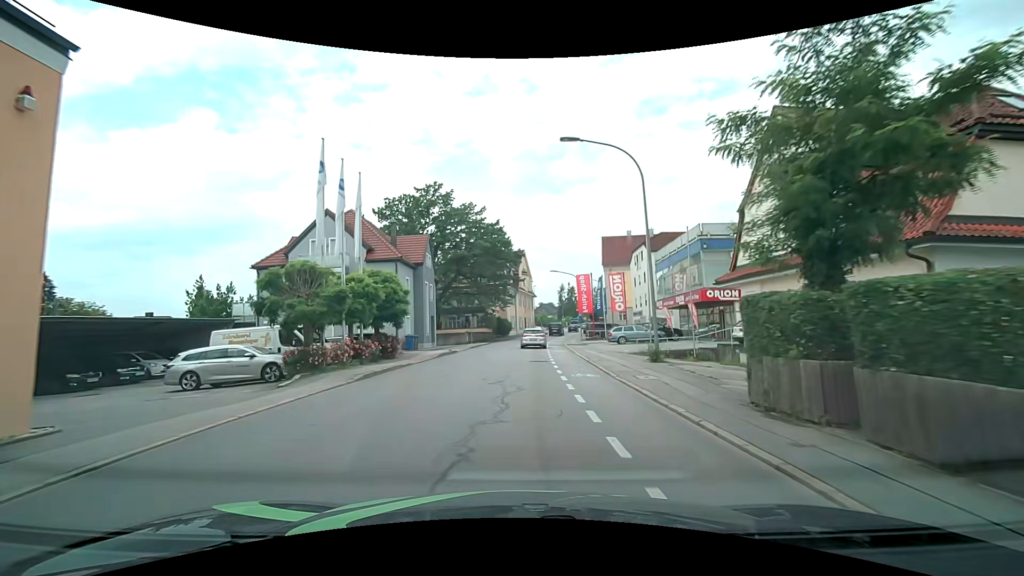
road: tertiary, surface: asphalt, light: Day
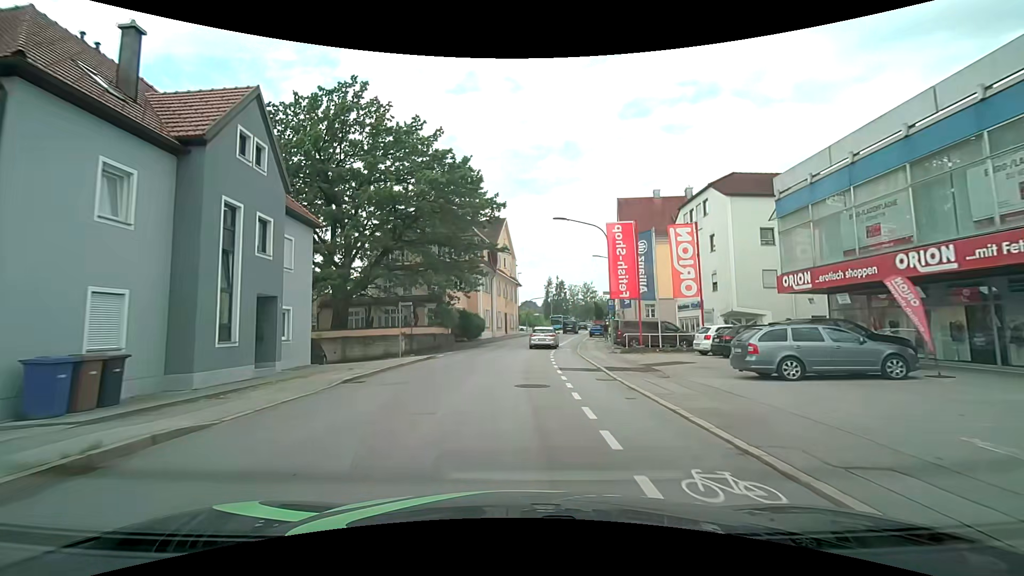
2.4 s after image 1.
(+0.7, +26.1) m; +3°
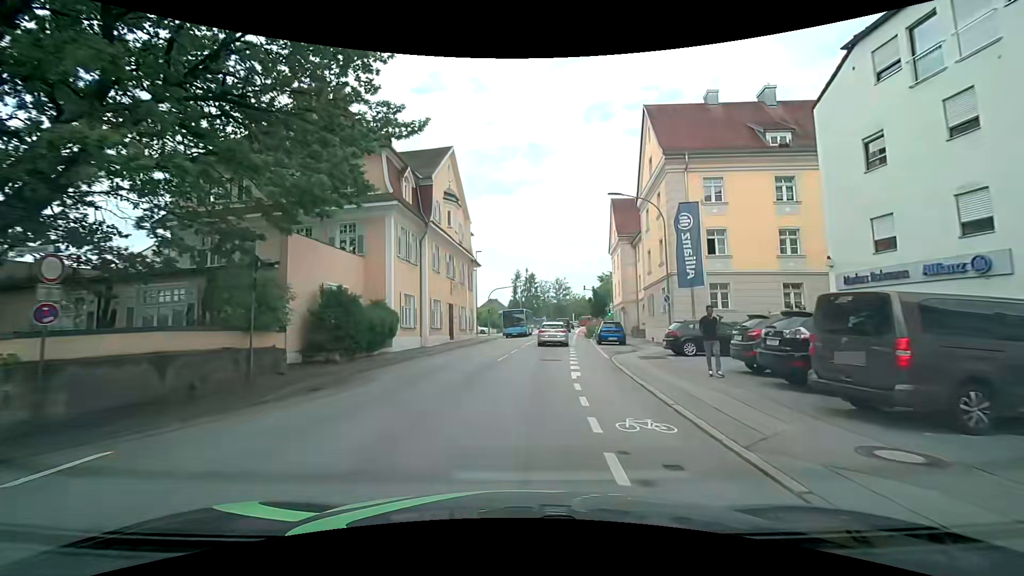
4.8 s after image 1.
(+0.7, +25.6) m; +4°
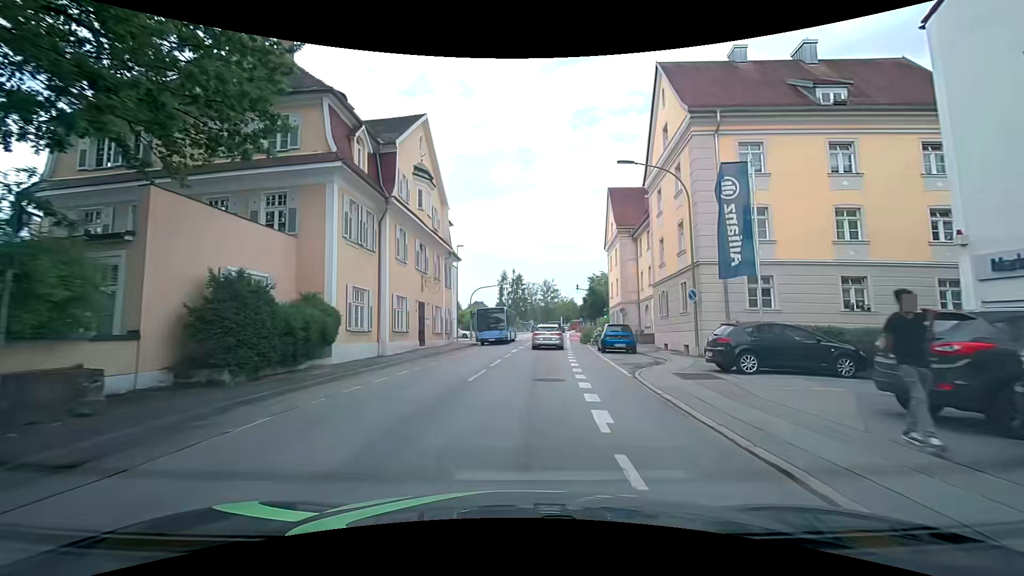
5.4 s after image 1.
(0.0, +6.3) m; +2°
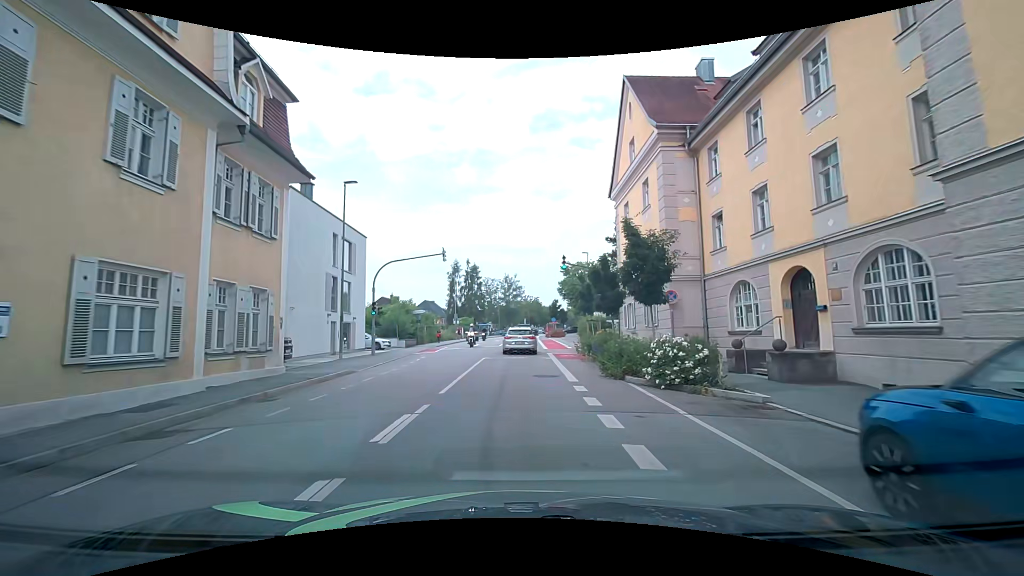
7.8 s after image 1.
(+0.8, +24.4) m; +3°
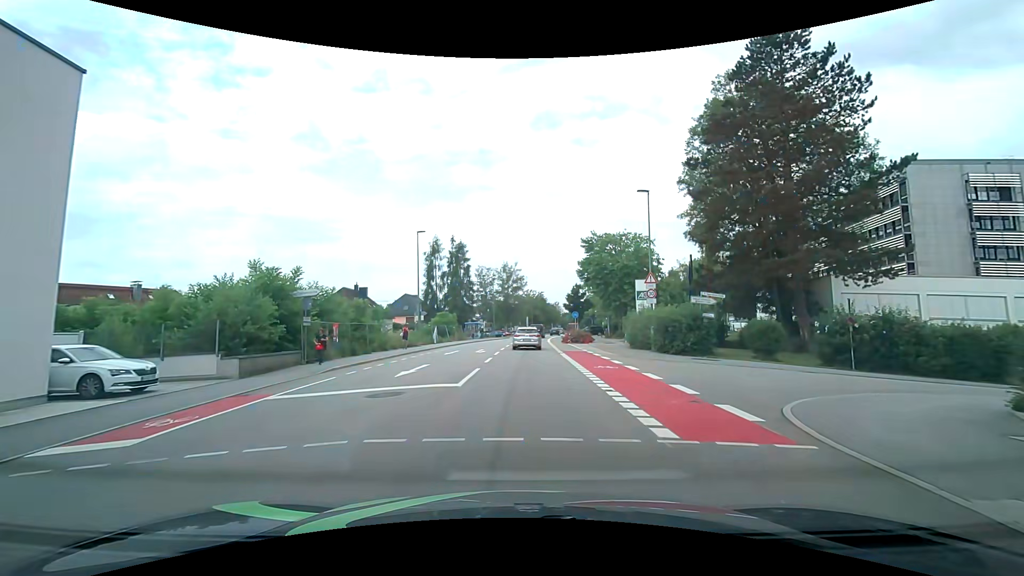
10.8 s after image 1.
(0.0, +26.9) m; 0°
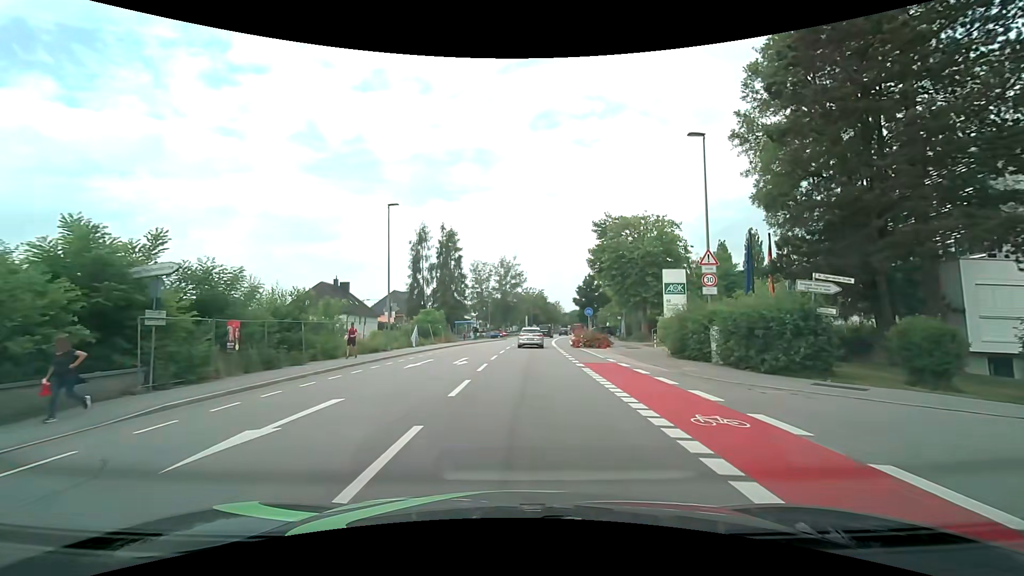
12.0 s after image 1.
(0.0, +9.7) m; 0°
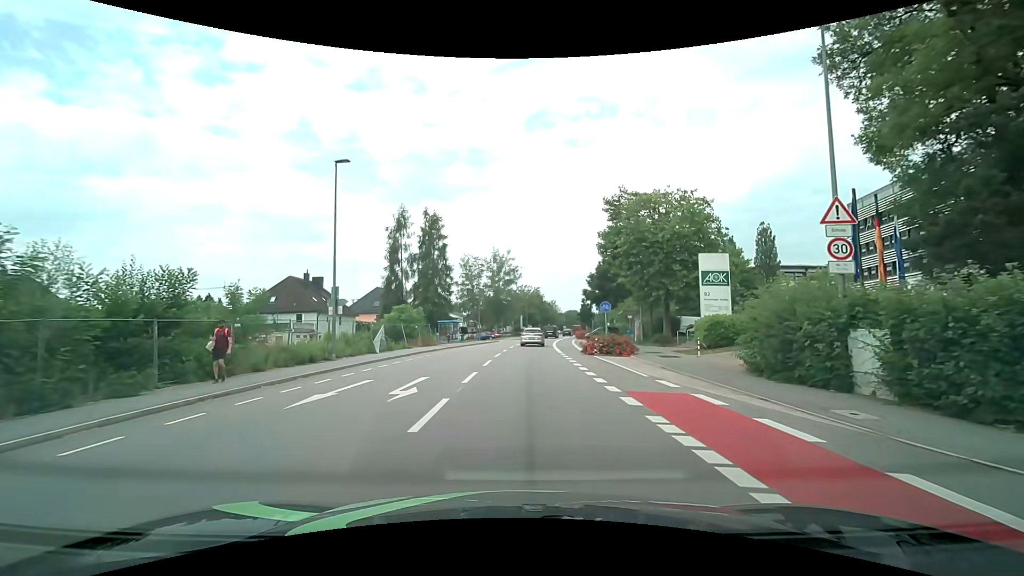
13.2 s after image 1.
(+0.1, +9.2) m; +1°
(0, +10) (0, +20) (+1, +30) (+1, +40) (+2, +50) (+3, +60) (+4, +70) (+5, +80) (+7, +90) (+9, +99) m
